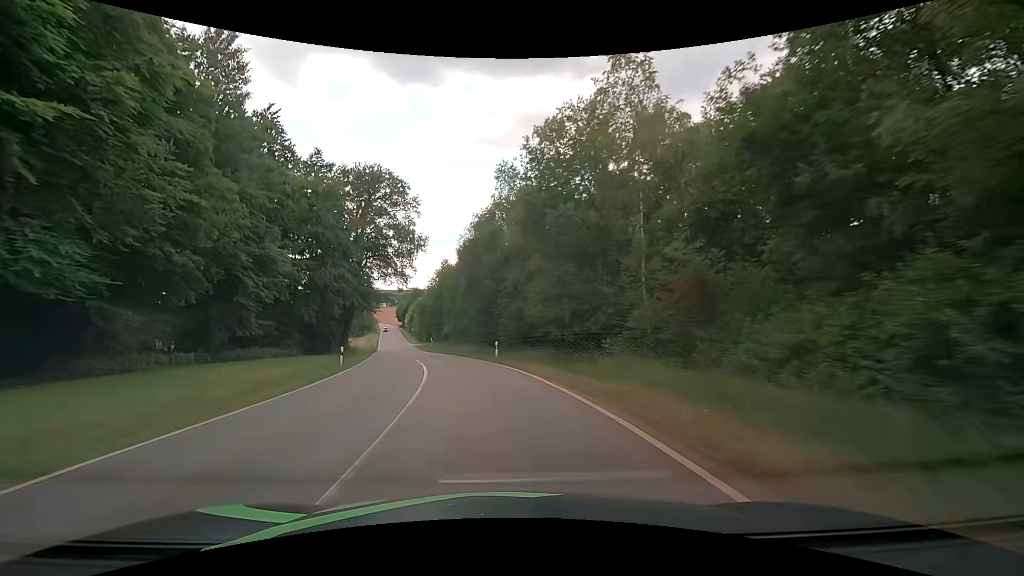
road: tertiary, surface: asphalt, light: Day
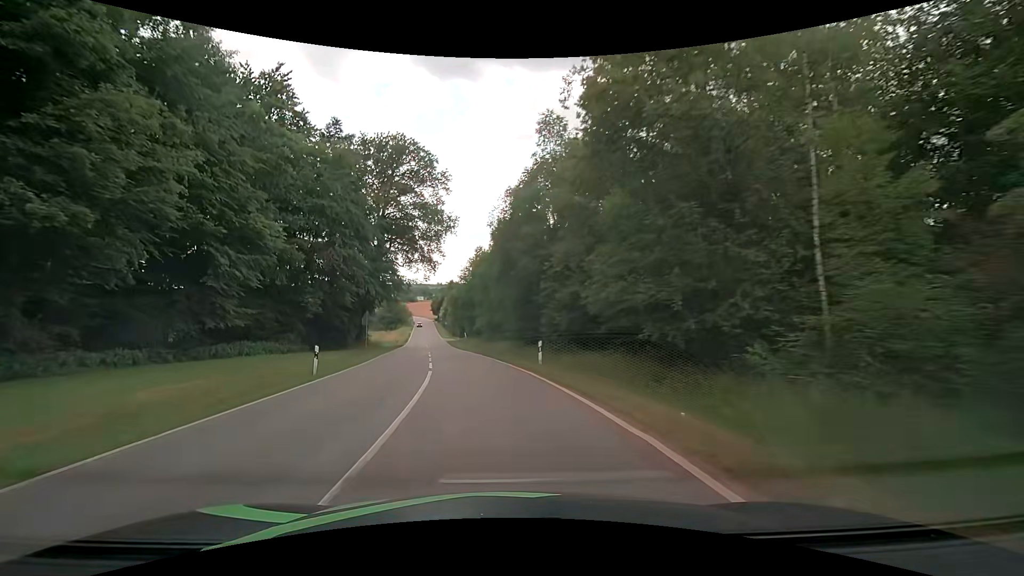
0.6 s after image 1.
(-0.4, +8.8) m; -5°
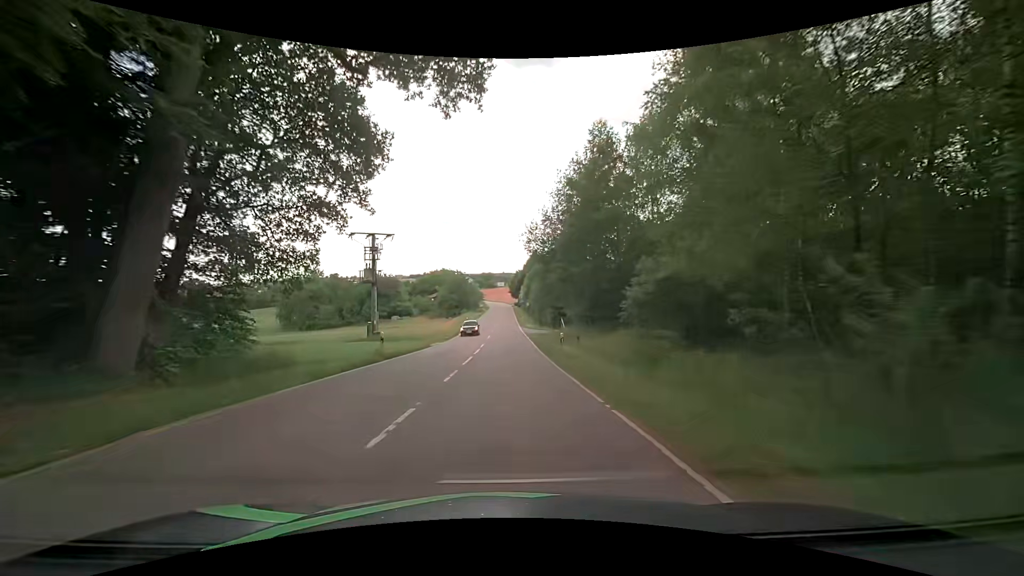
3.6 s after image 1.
(-5.1, +45.0) m; -10°
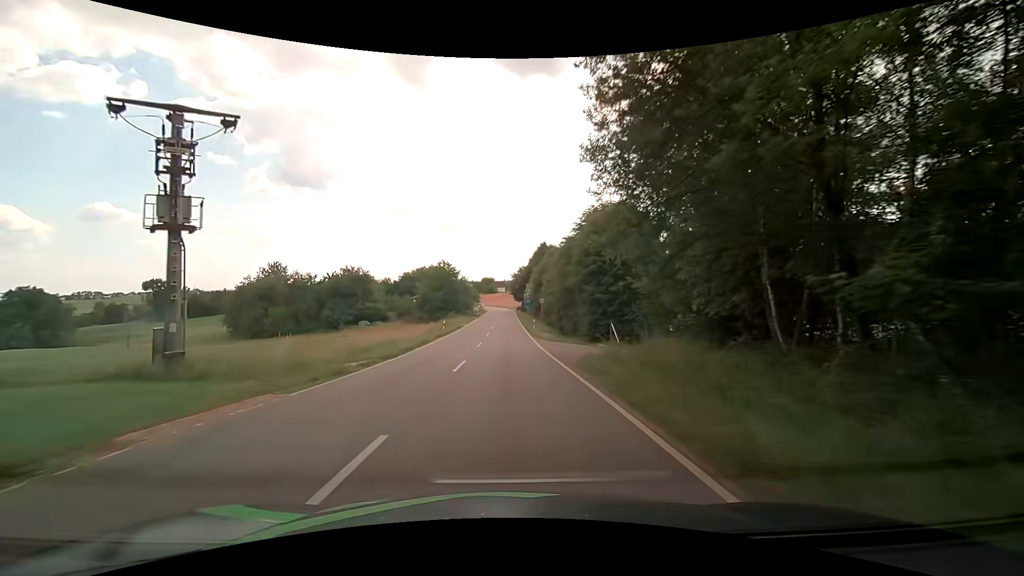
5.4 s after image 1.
(+0.1, +27.2) m; 0°
